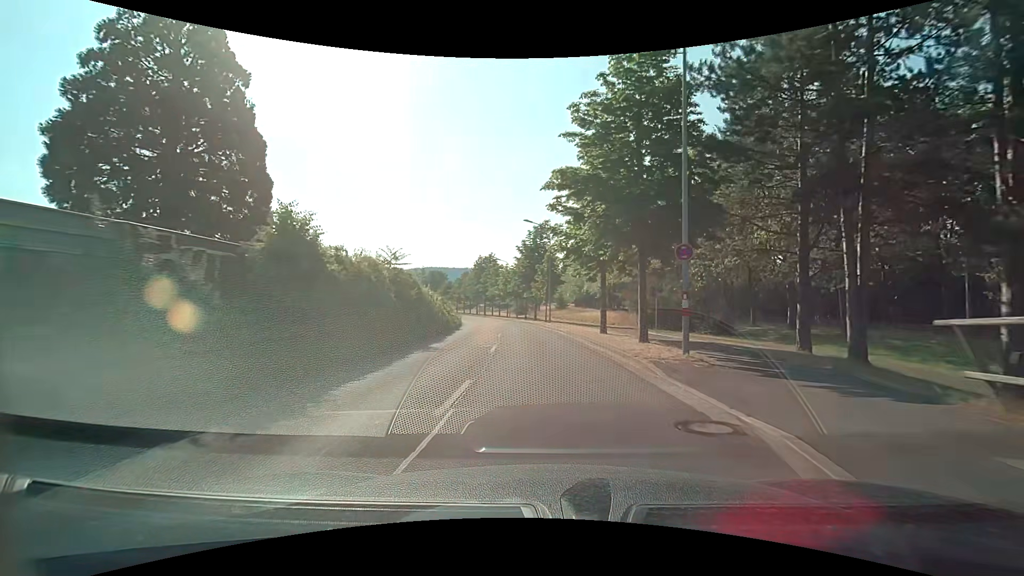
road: tertiary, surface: asphalt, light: Day
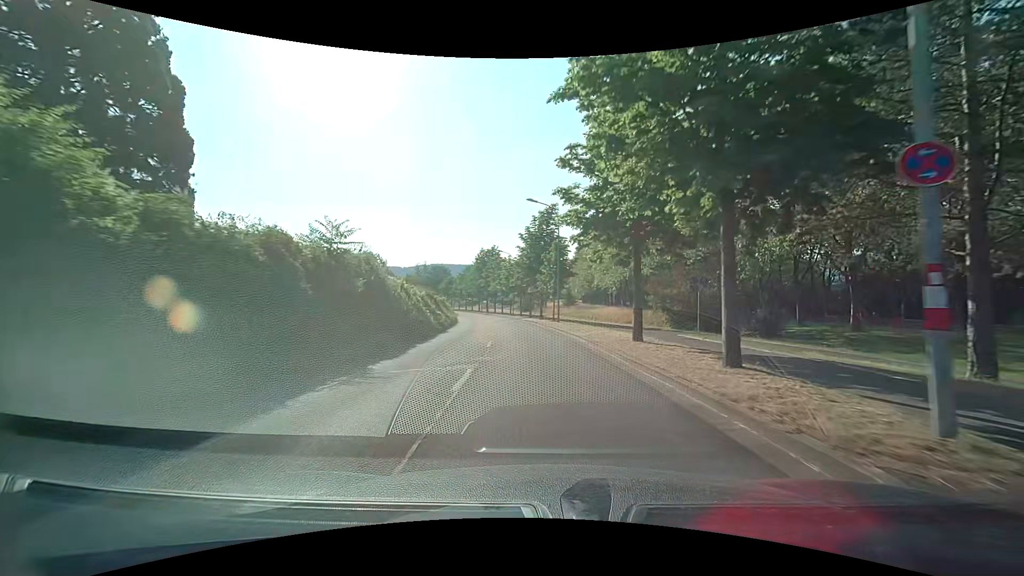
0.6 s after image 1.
(0.0, +7.3) m; -1°
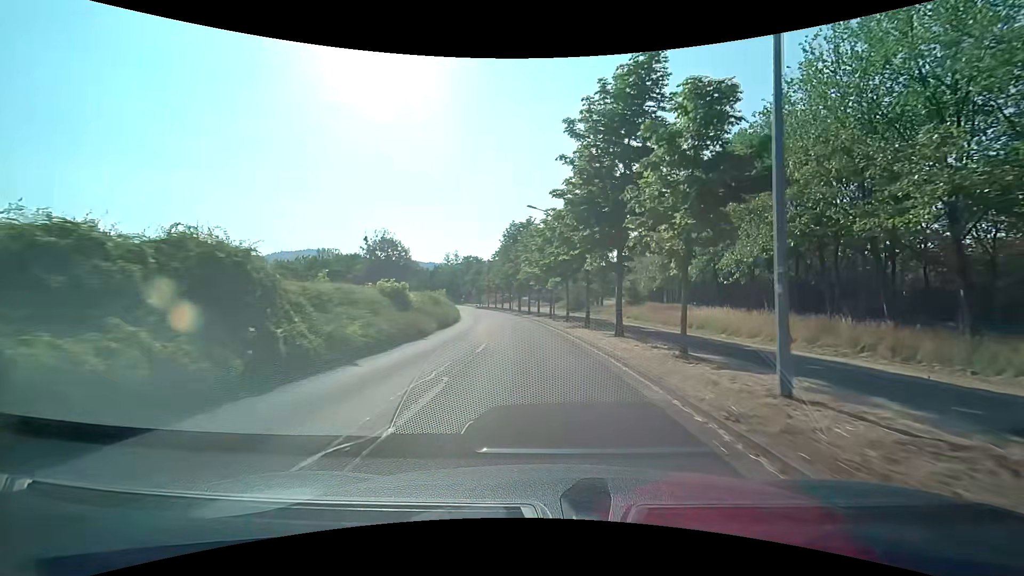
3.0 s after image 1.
(-1.0, +29.3) m; -5°
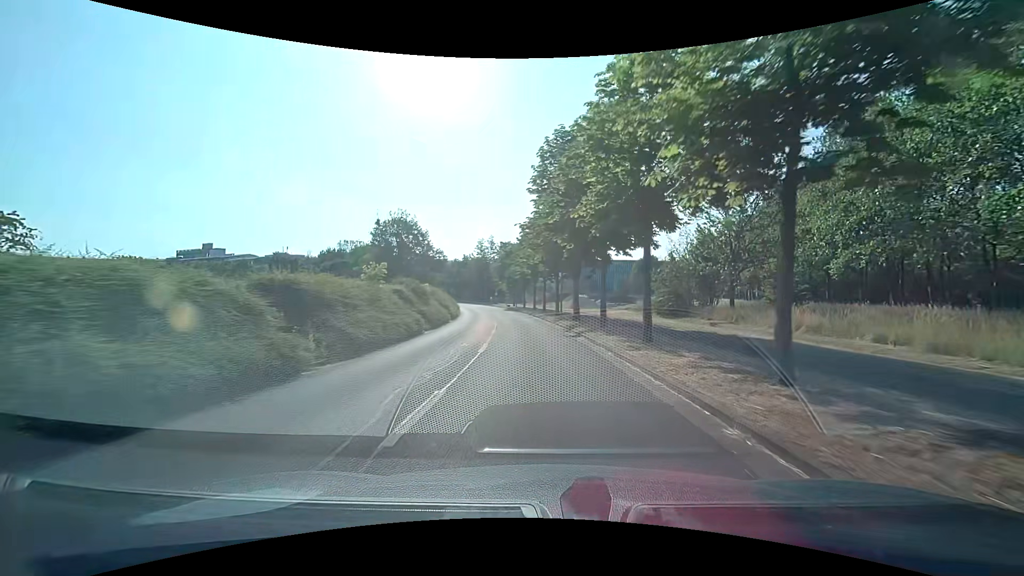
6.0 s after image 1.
(-1.7, +36.9) m; -6°
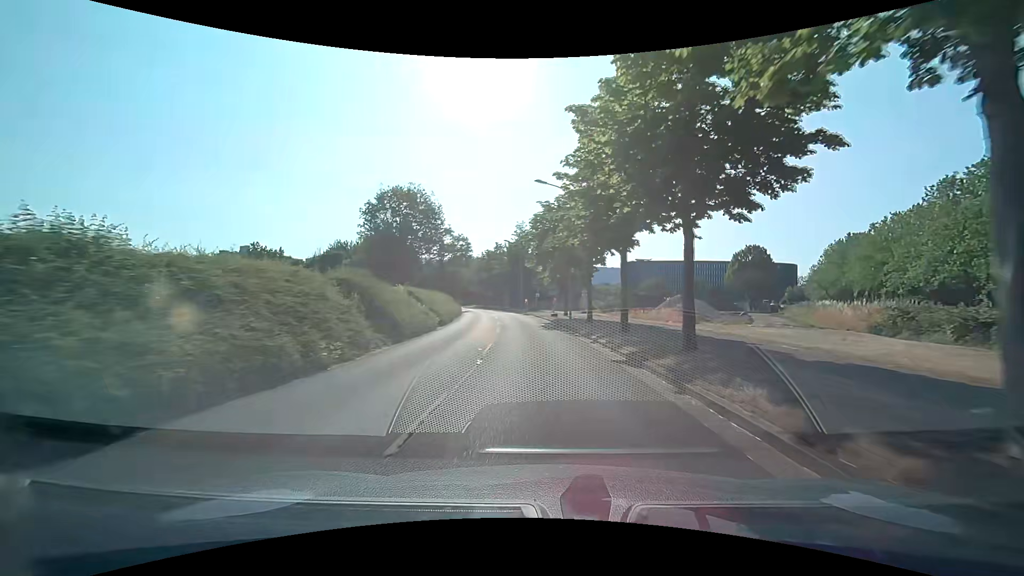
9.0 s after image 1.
(-2.0, +36.2) m; -6°
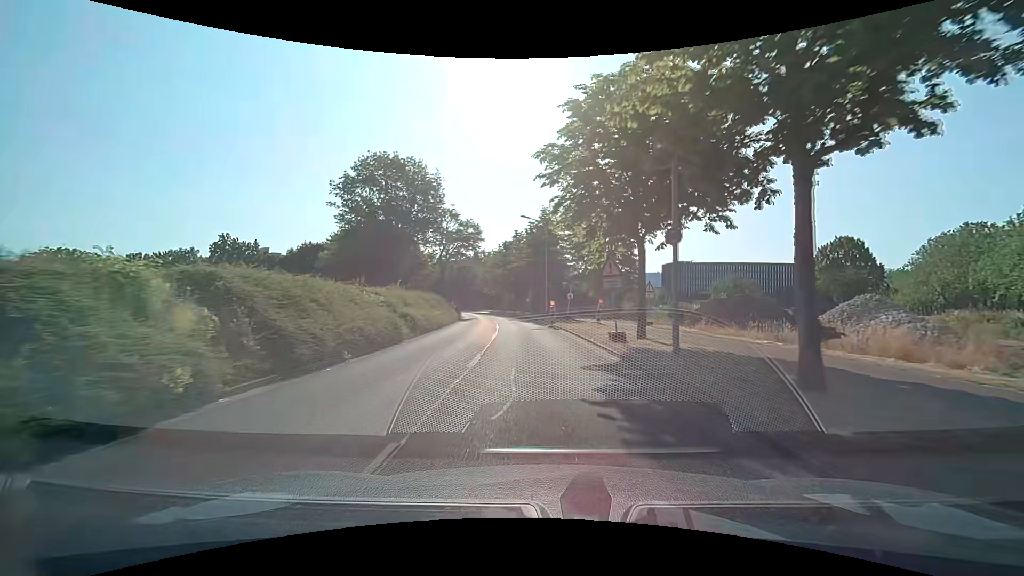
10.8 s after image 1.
(-0.4, +20.5) m; -3°
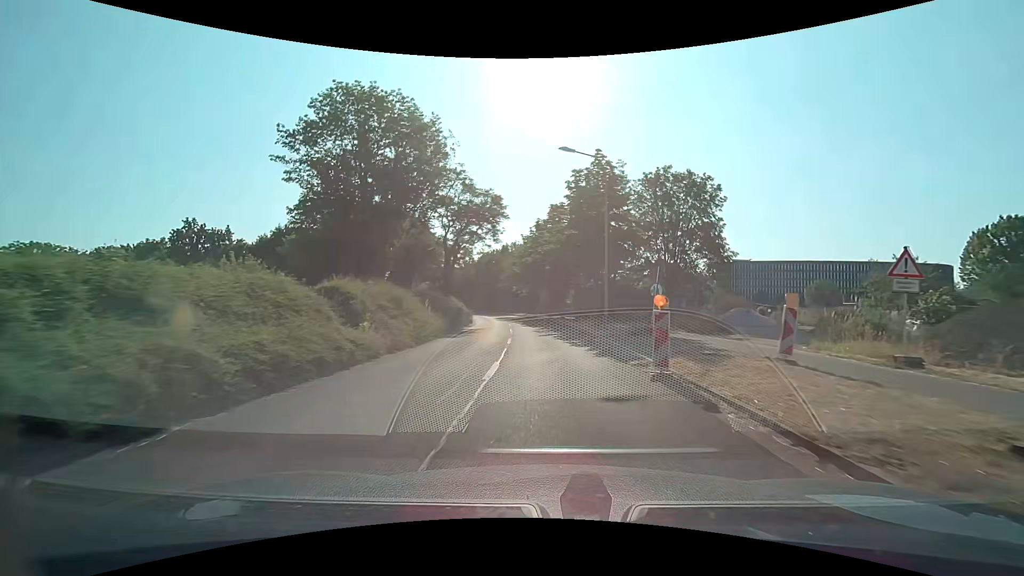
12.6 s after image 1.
(-0.8, +19.7) m; -5°
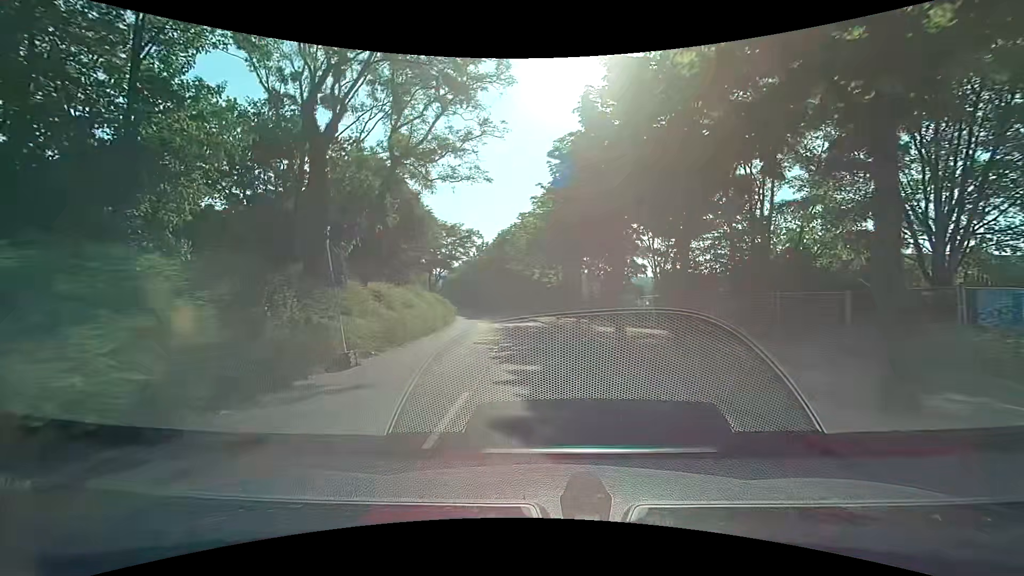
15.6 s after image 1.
(-0.8, +31.4) m; -3°
(0, +10) (-1, +20) (-1, +30) (-3, +40) (-4, +50) (-6, +60) (-8, +69) (-10, +79) (-13, +89) (-16, +98) m
